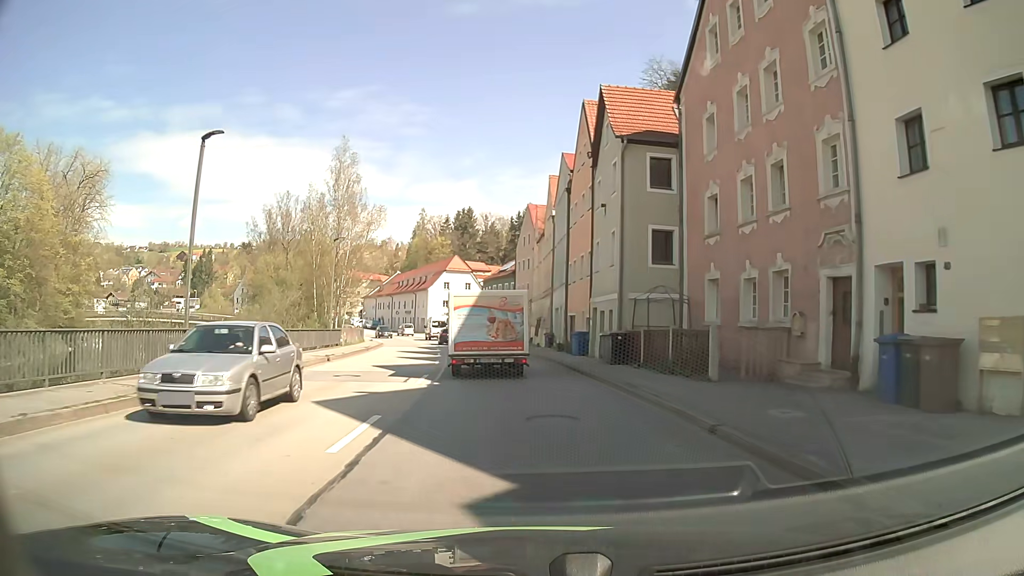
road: primary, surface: asphalt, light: Day
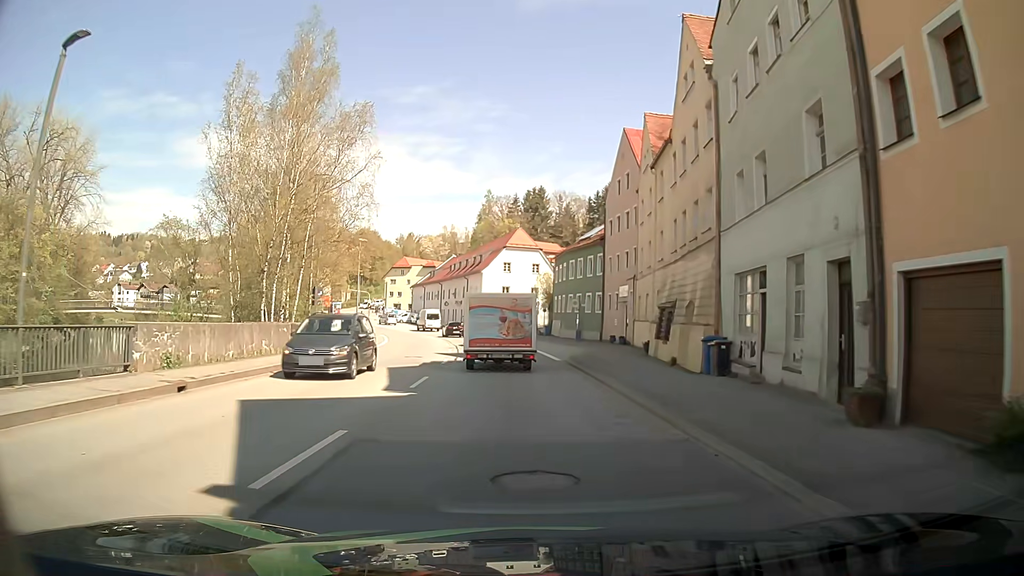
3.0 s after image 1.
(-1.9, +29.1) m; -7°
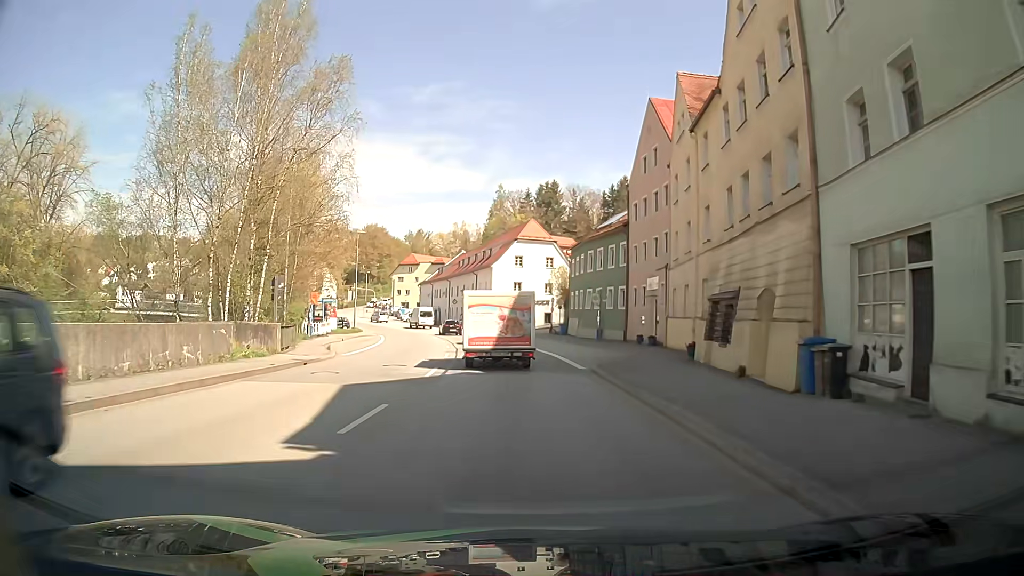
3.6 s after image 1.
(0.0, +6.4) m; 0°
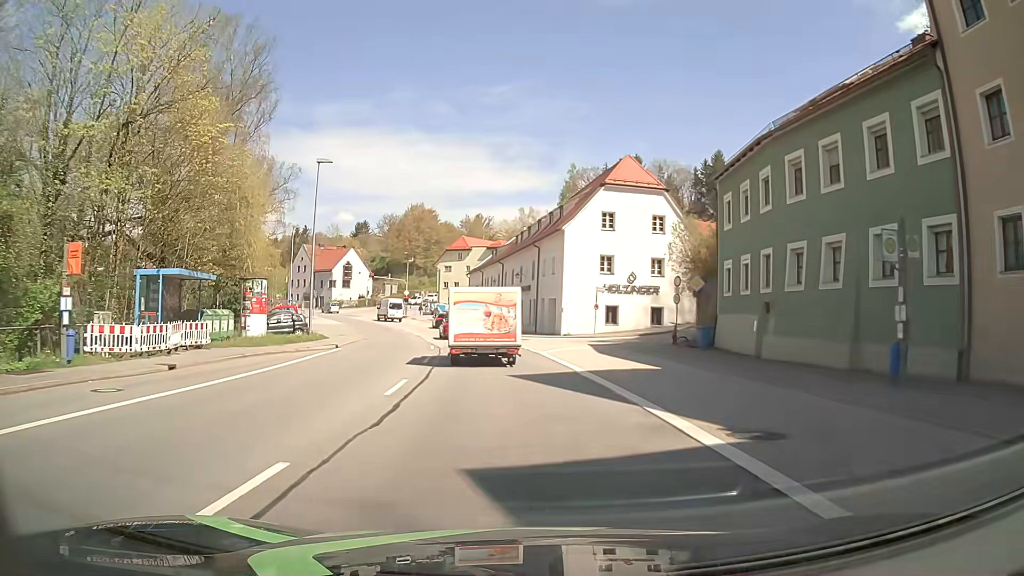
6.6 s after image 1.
(-1.9, +32.1) m; -6°
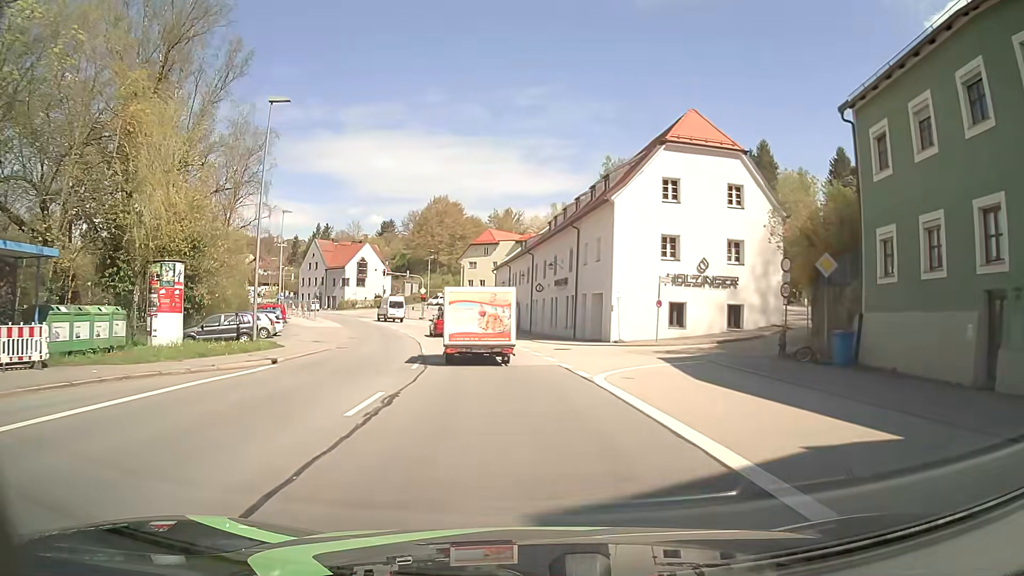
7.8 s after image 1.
(-0.4, +11.9) m; -4°
